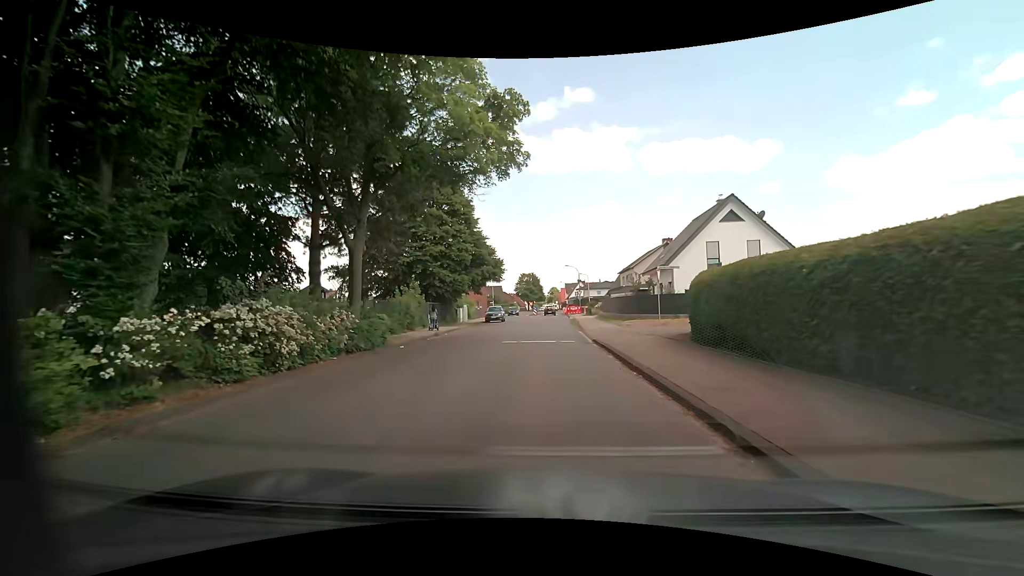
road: tertiary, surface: asphalt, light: Day
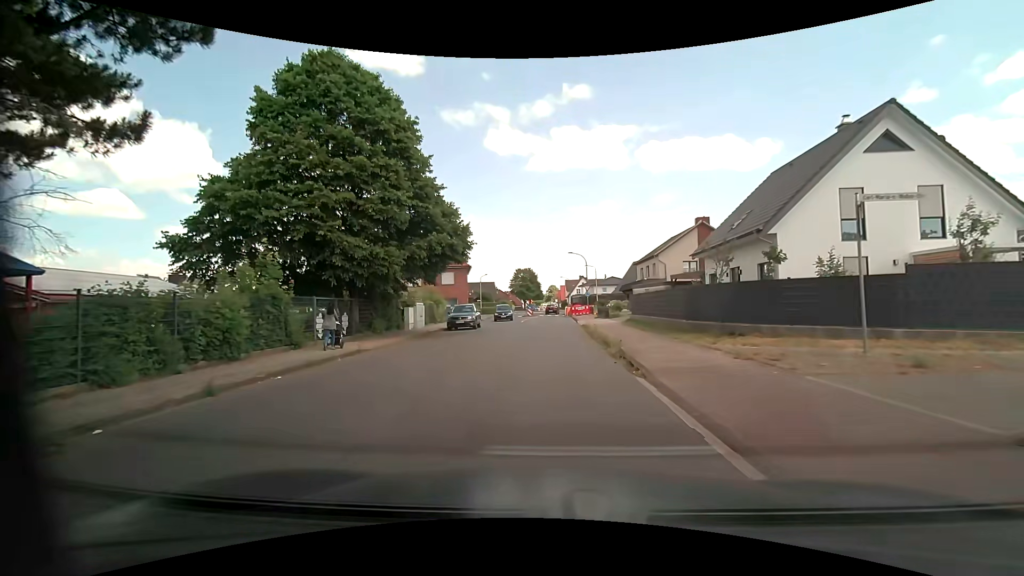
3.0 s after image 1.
(0.0, +18.1) m; -1°
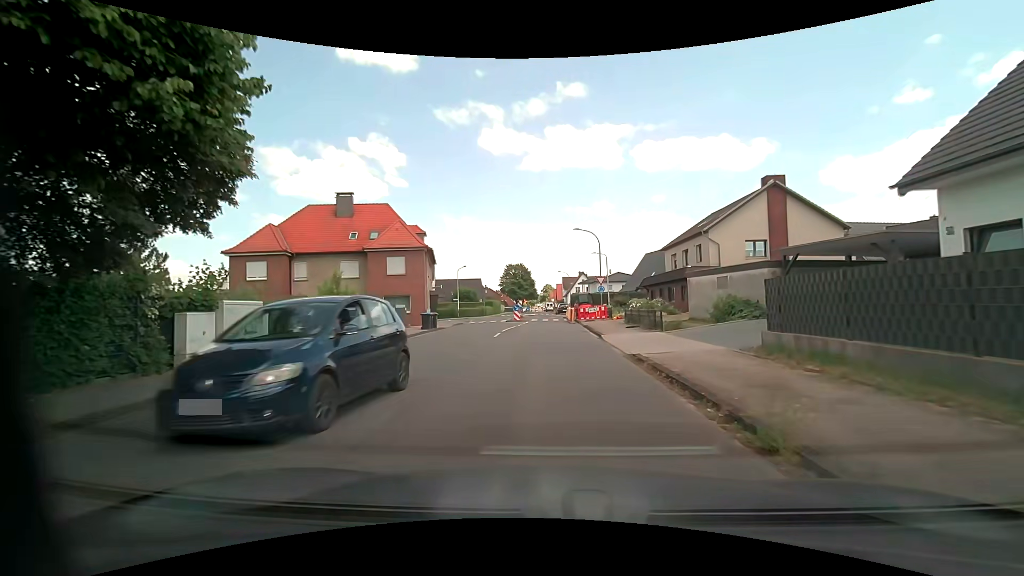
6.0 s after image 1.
(+0.1, +19.6) m; +1°
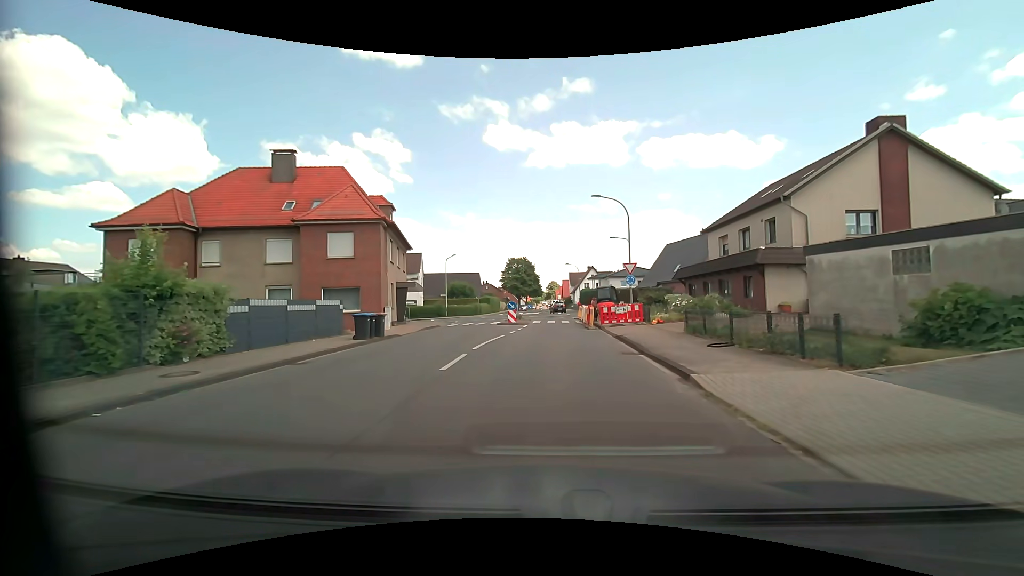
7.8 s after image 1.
(-0.1, +12.2) m; -1°
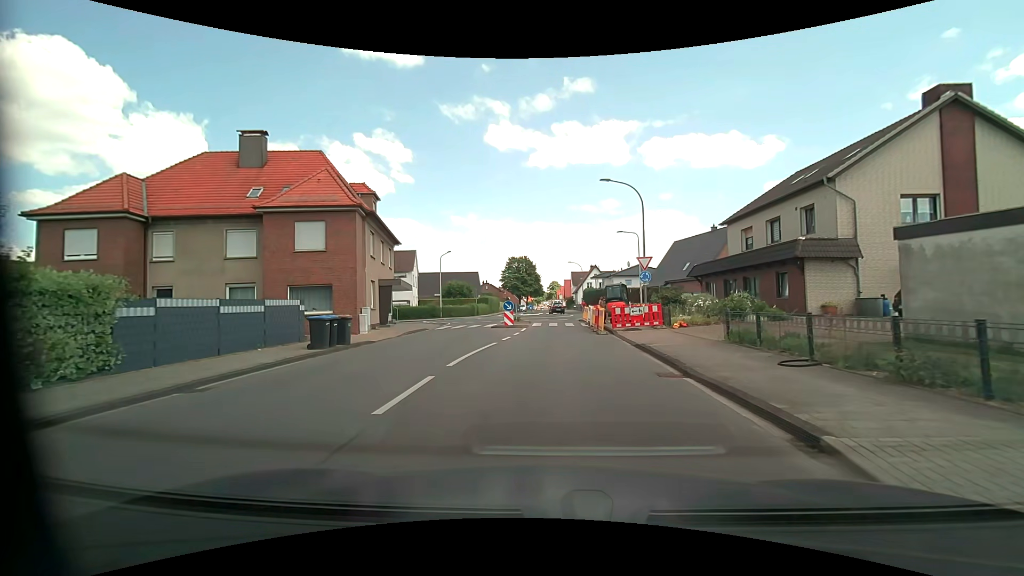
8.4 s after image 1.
(0.0, +4.0) m; 0°
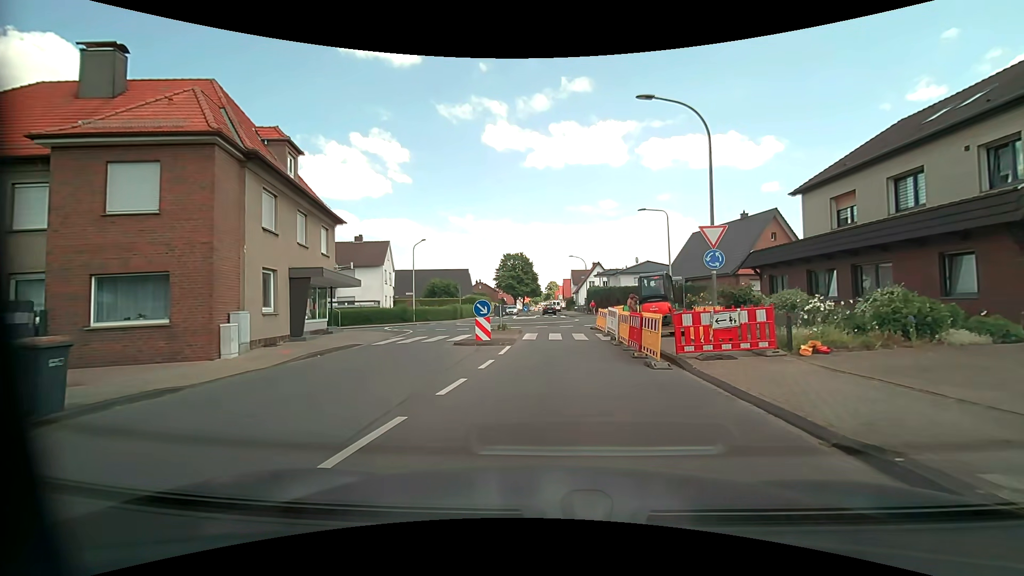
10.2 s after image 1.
(0.0, +10.8) m; +1°
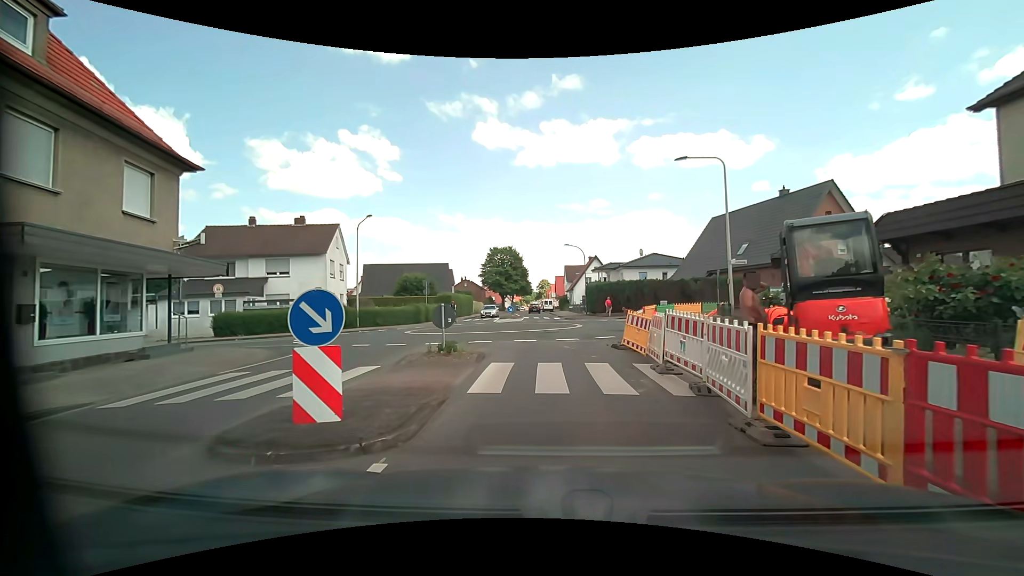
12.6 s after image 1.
(+0.1, +11.6) m; +1°
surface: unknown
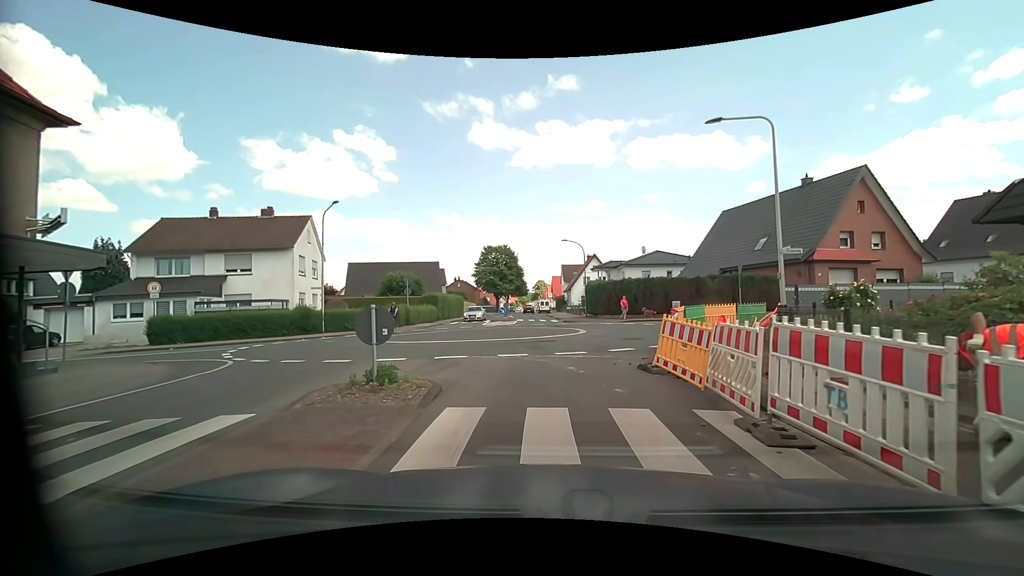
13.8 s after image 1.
(0.0, +4.7) m; +1°
